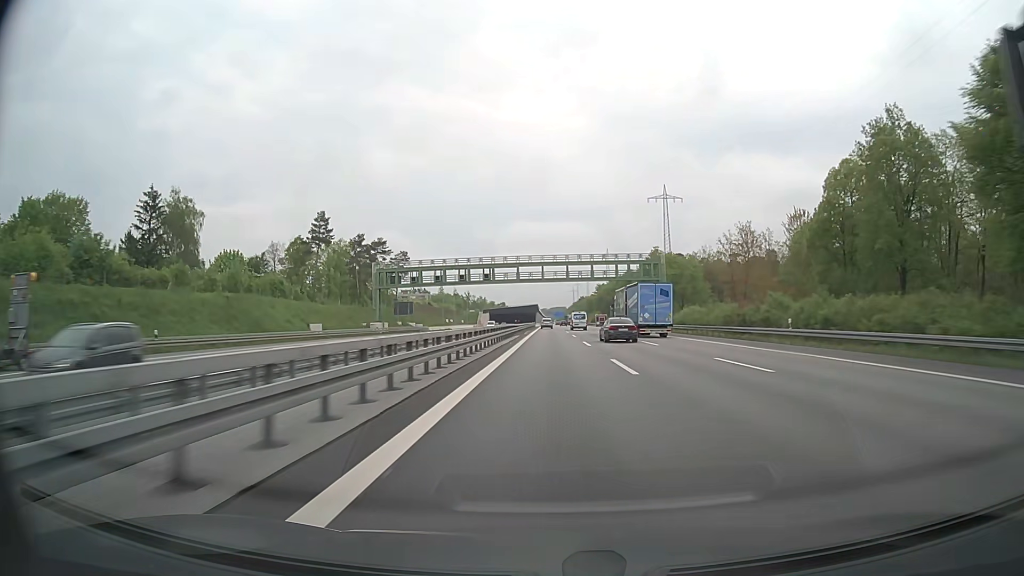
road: motorway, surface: asphalt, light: Day
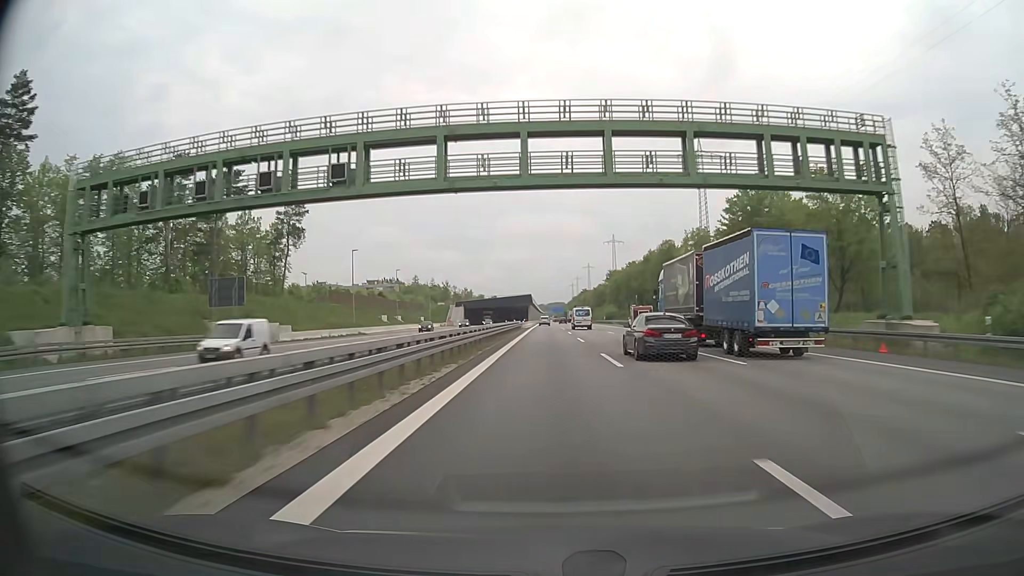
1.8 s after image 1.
(+0.2, +70.5) m; 0°
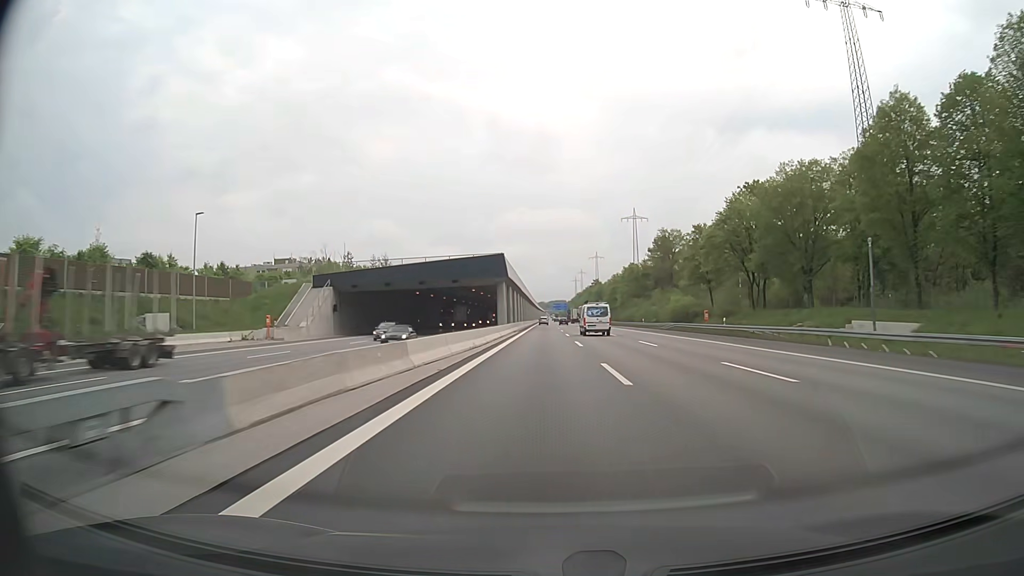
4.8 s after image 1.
(0.0, +113.2) m; 0°
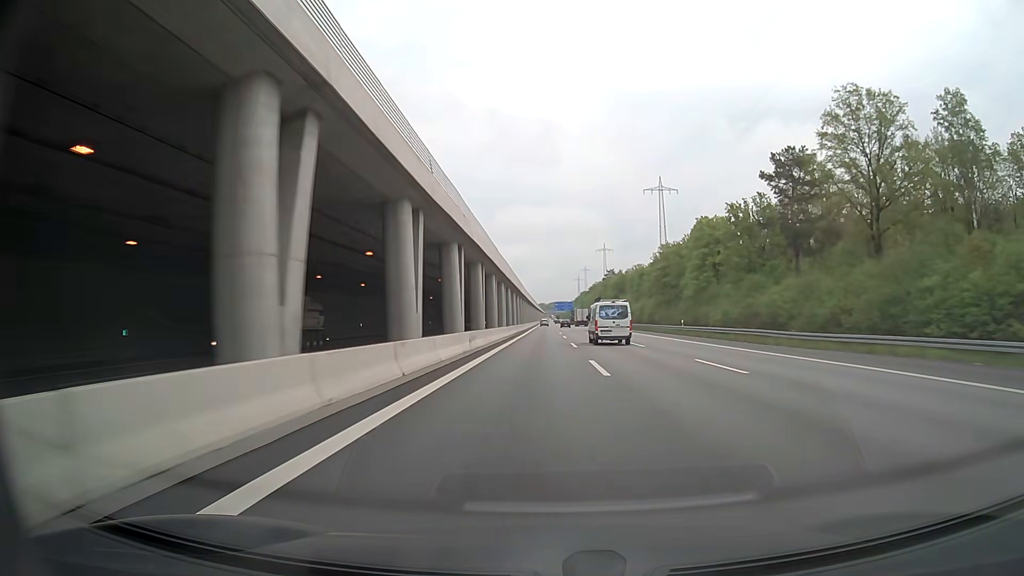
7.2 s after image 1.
(+0.1, +87.5) m; 0°
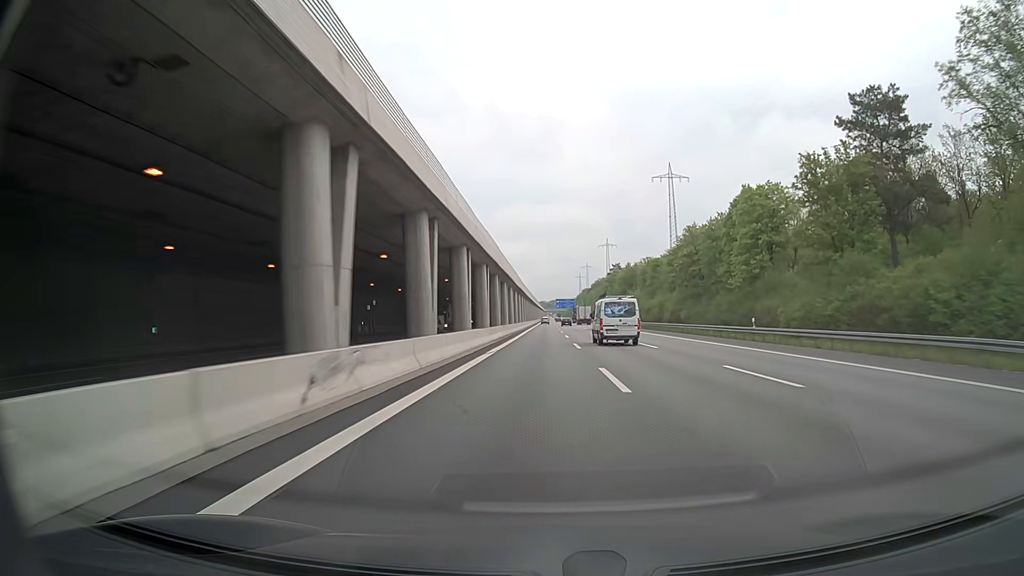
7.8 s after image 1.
(0.0, +21.8) m; 0°
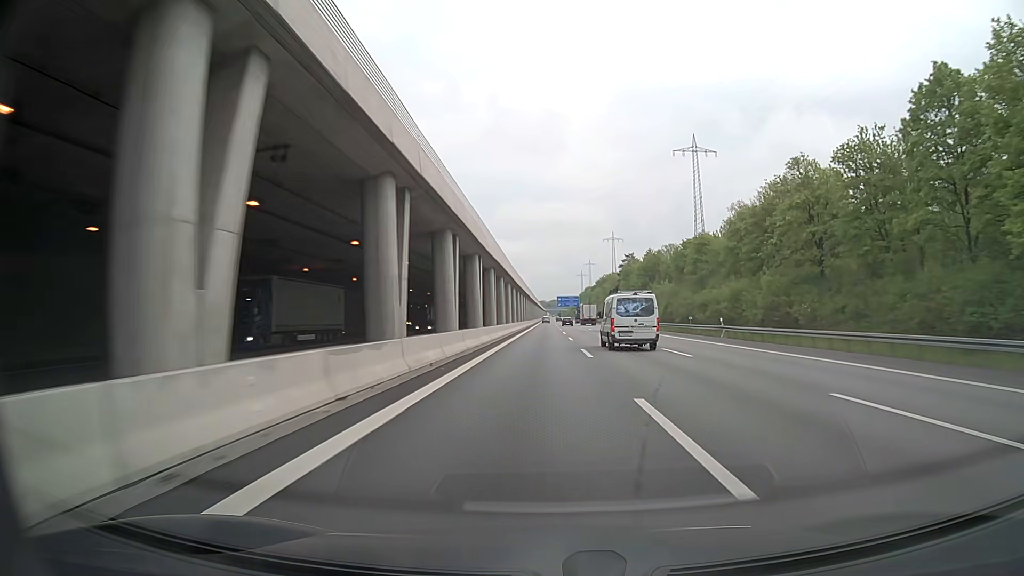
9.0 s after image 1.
(0.0, +43.8) m; 0°
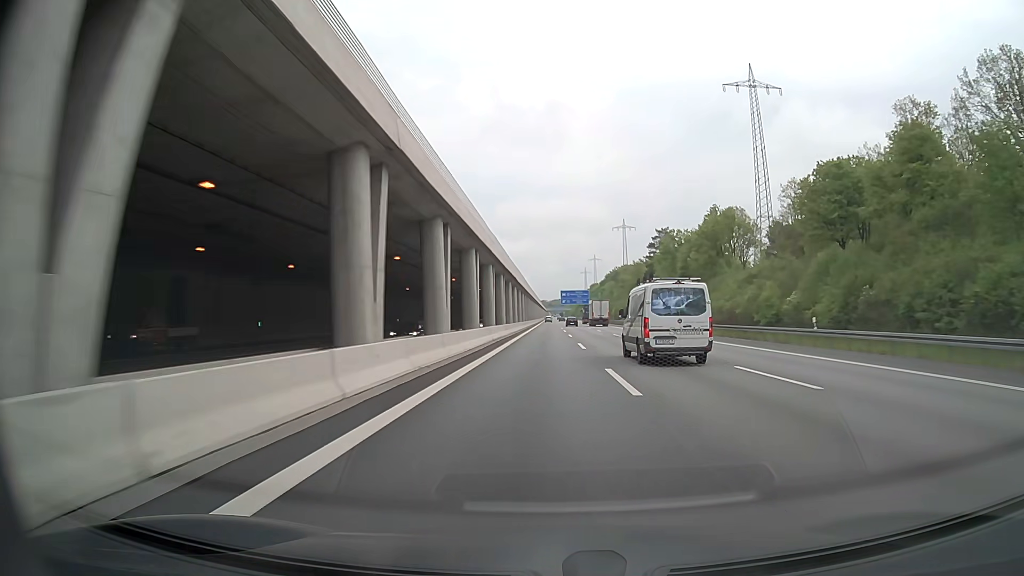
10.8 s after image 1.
(+0.1, +65.9) m; 0°
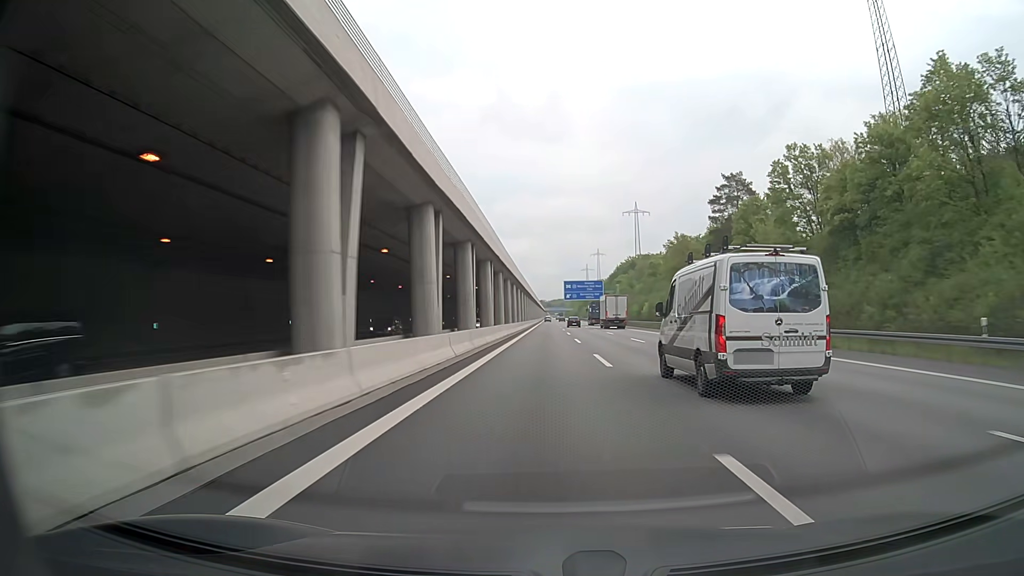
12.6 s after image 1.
(+0.1, +65.7) m; 0°
(0, +10) (0, +20) (0, +30) (0, +40) (0, +50) (0, +60) (0, +70) (0, +80) (0, +90) (0, +100) m
